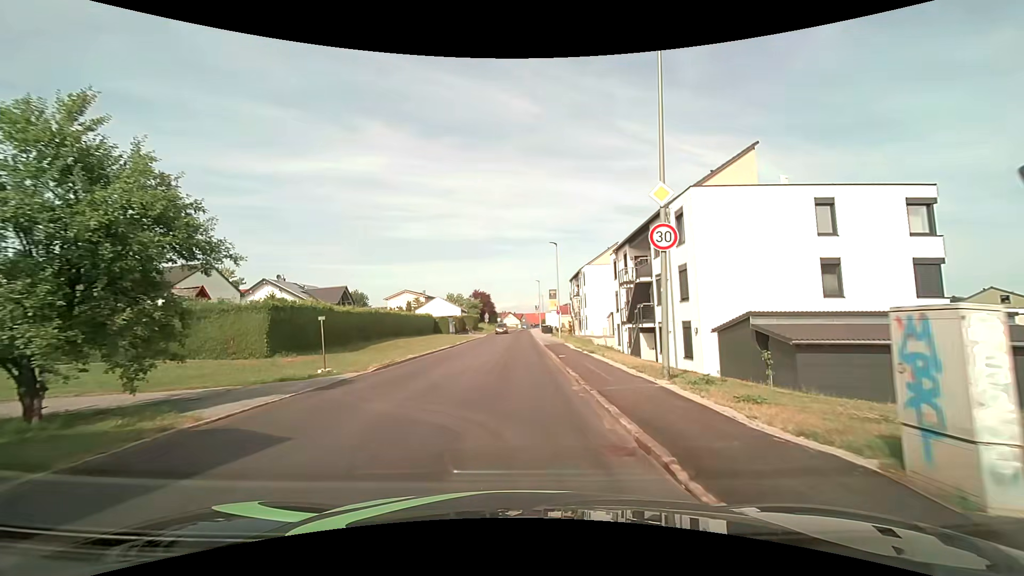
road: tertiary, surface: asphalt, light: Day
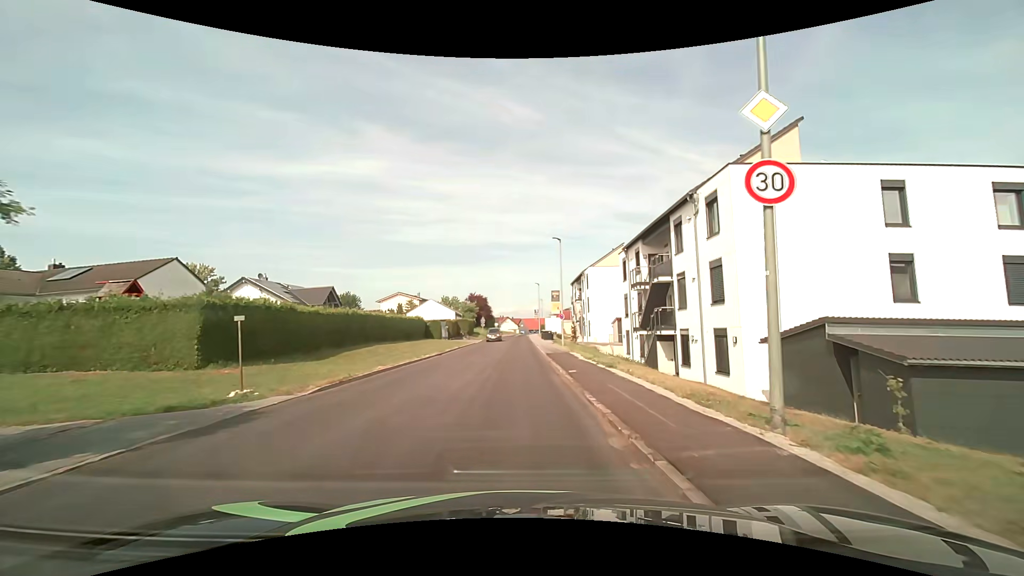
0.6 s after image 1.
(0.0, +4.5) m; 0°
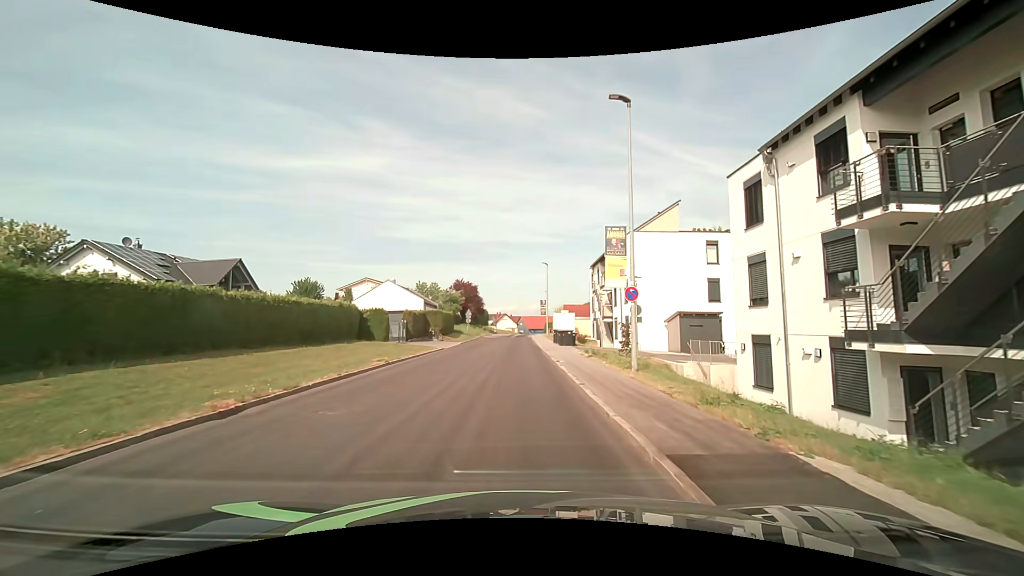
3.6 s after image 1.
(0.0, +22.3) m; +1°
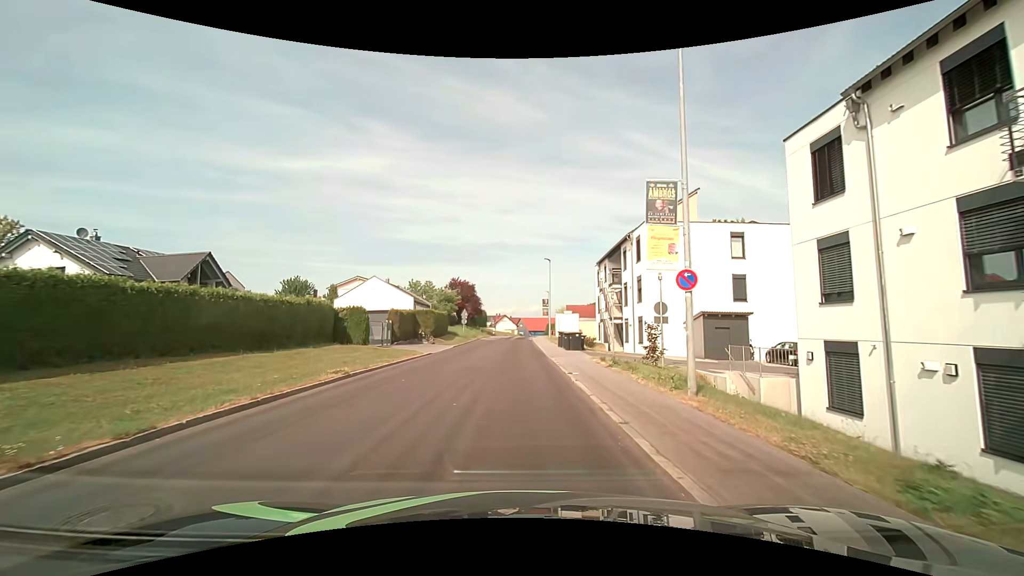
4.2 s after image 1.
(0.0, +4.5) m; 0°
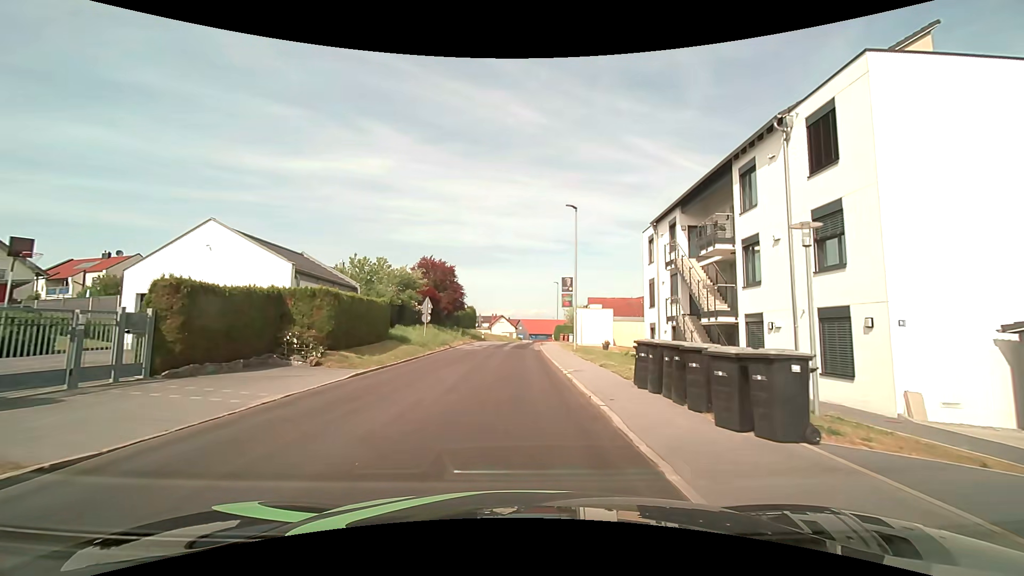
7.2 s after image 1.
(-0.1, +22.2) m; 0°
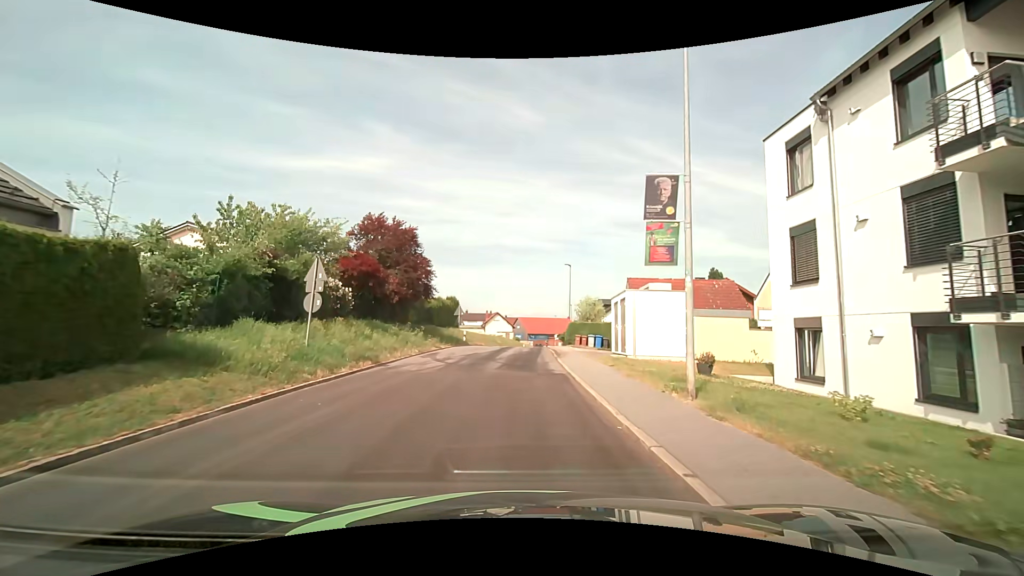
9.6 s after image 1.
(-0.1, +17.8) m; 0°
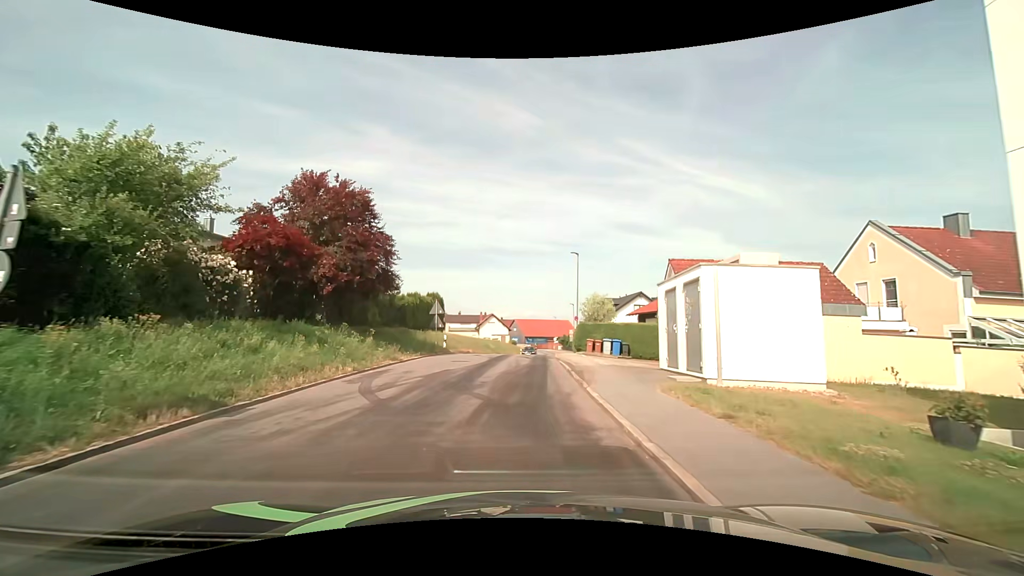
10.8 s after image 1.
(0.0, +8.9) m; +1°
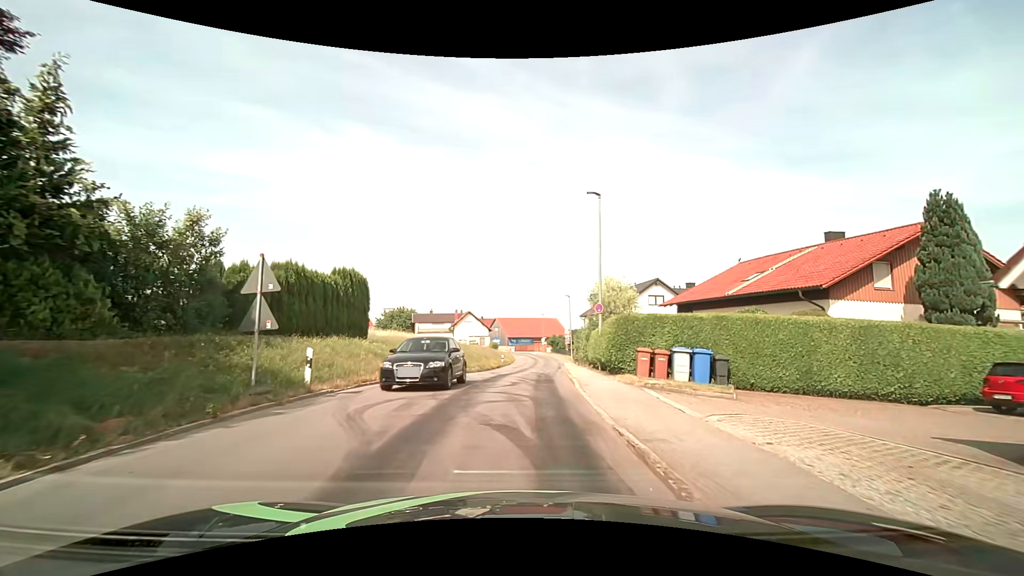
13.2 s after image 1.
(+0.1, +17.7) m; +2°
(0, +10) (+1, +20) (+1, +30) (+2, +40) (+3, +50) (+4, +60) (+4, +70) (+4, +80) (+4, +90) (+2, +100) m
